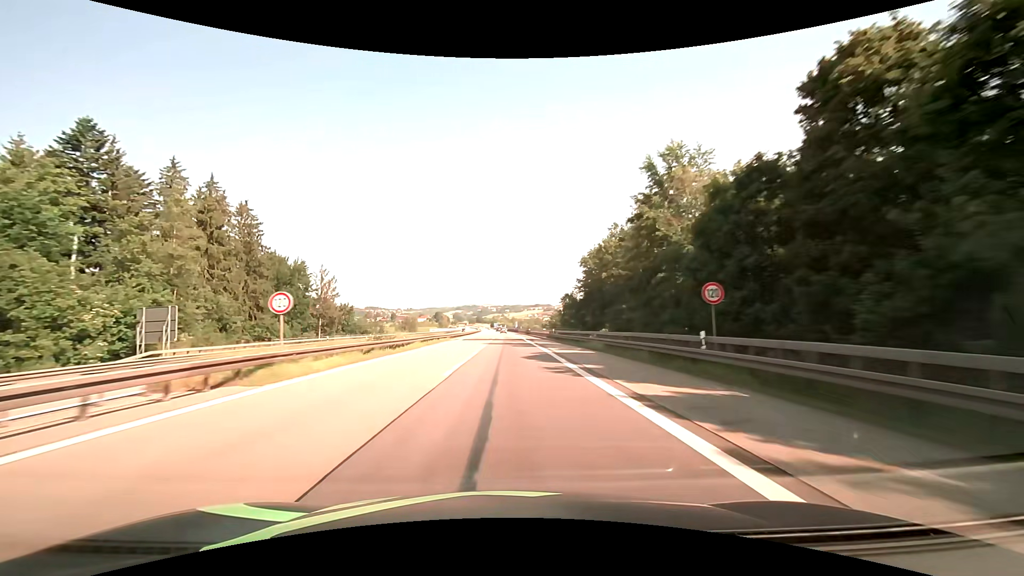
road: motorway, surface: asphalt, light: Day
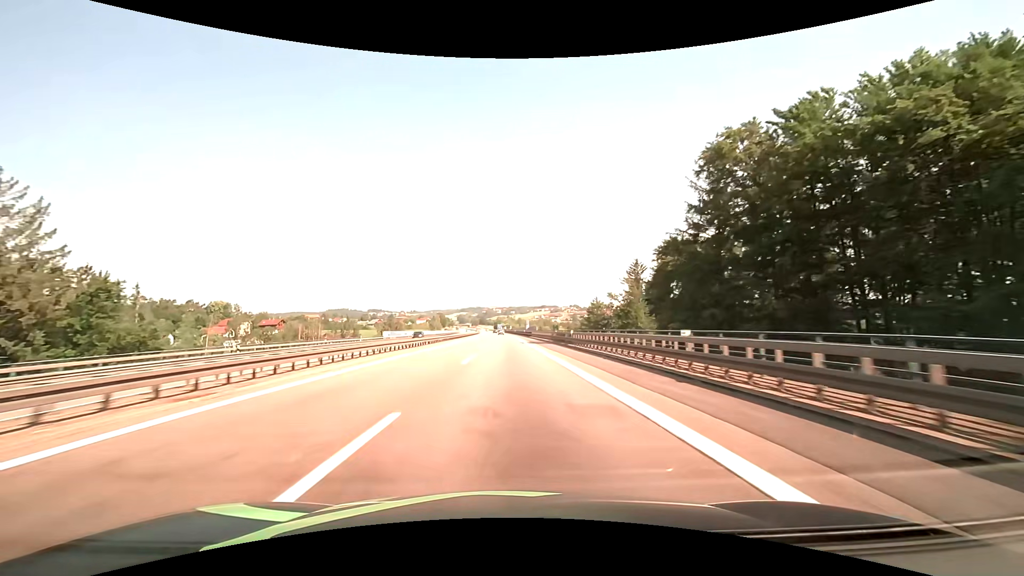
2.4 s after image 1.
(-0.2, +66.4) m; -1°
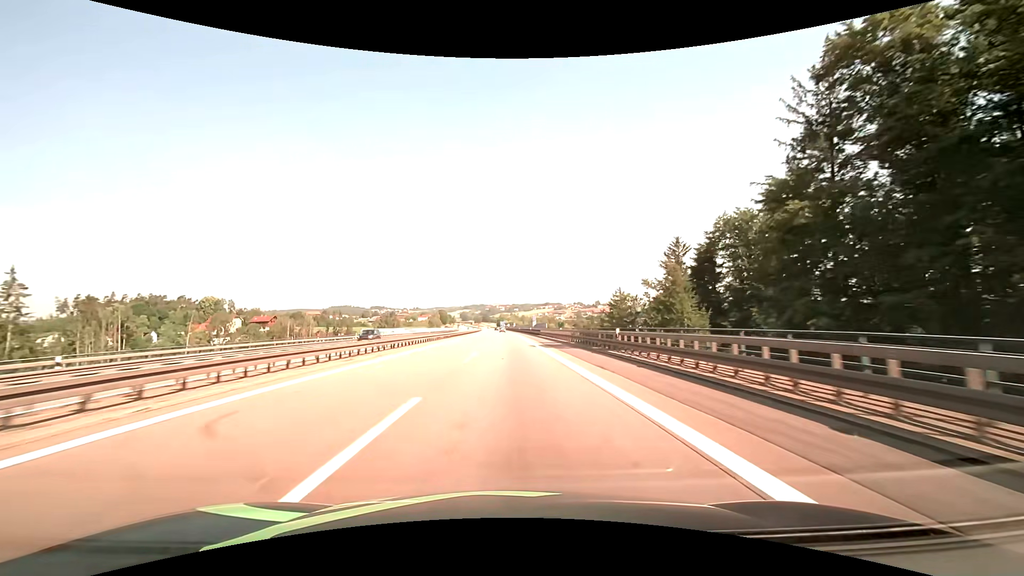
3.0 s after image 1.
(-0.1, +16.6) m; 0°
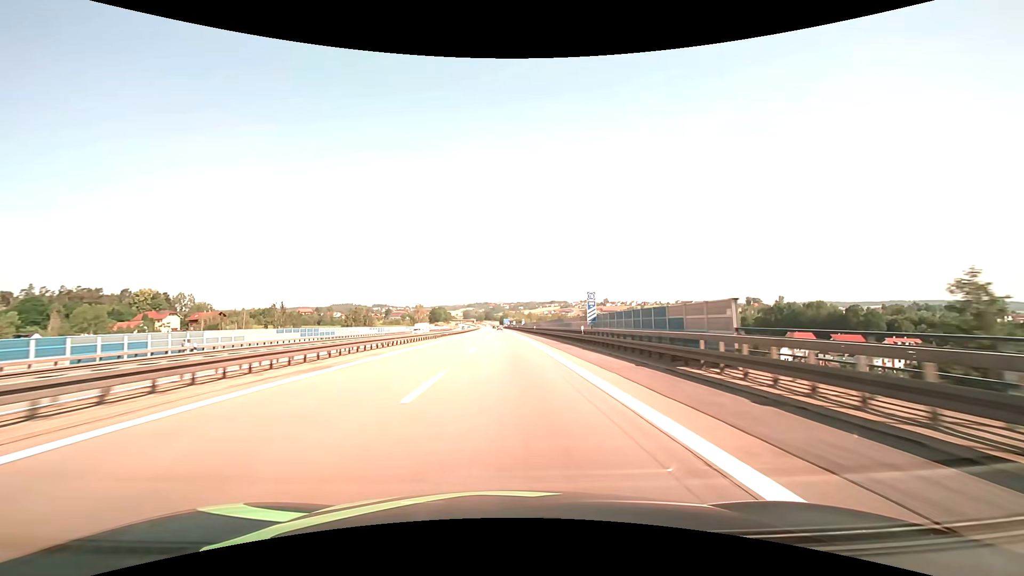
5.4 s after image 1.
(-0.4, +66.2) m; 0°
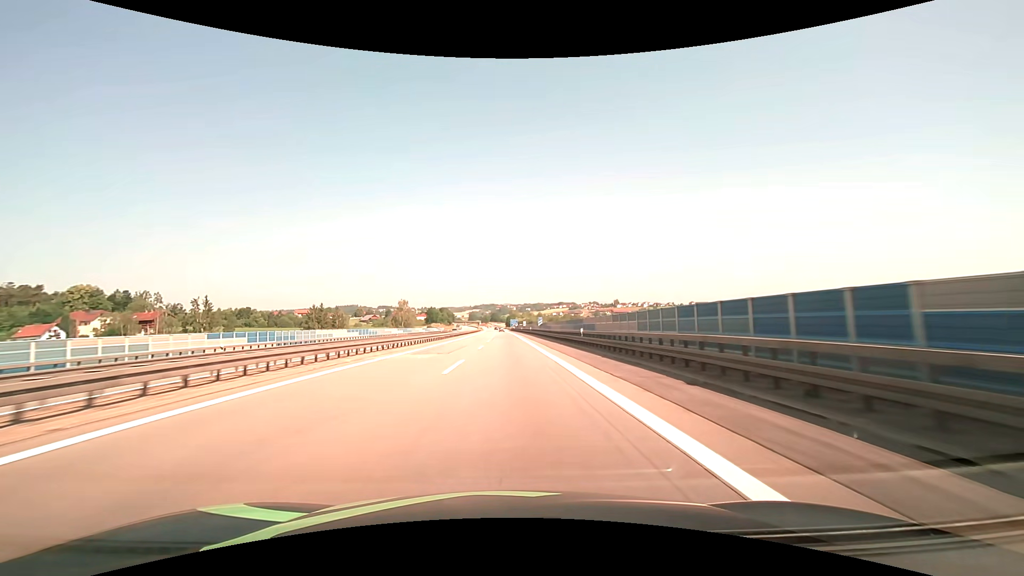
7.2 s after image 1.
(-0.3, +48.3) m; -1°
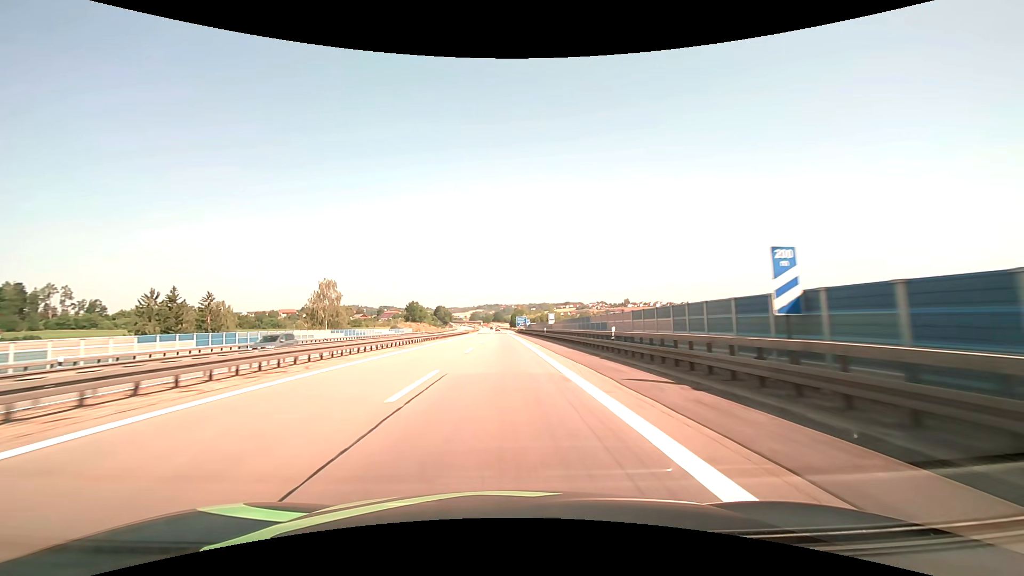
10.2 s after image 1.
(-0.3, +77.2) m; 0°
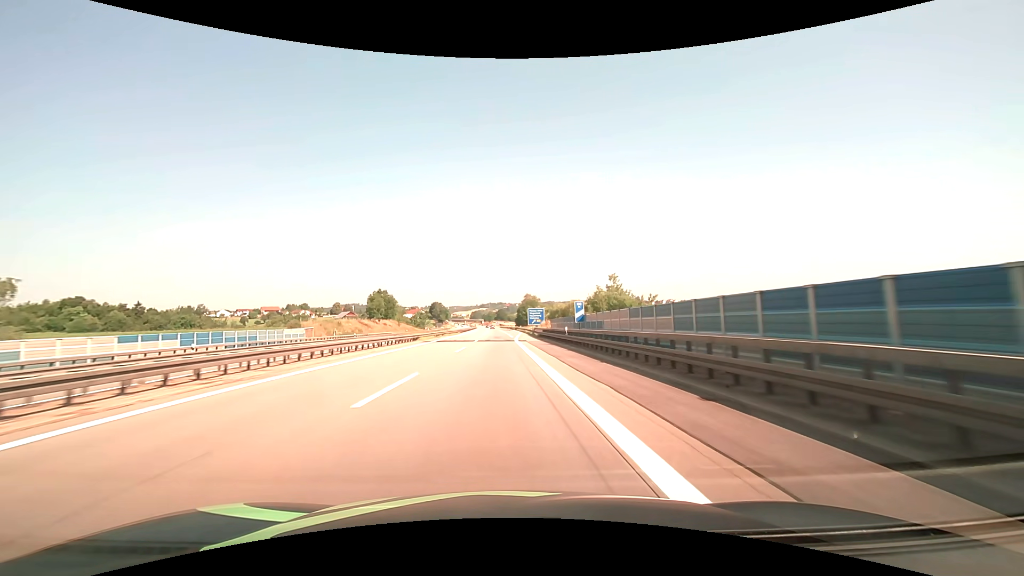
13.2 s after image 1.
(-0.6, +73.1) m; -1°
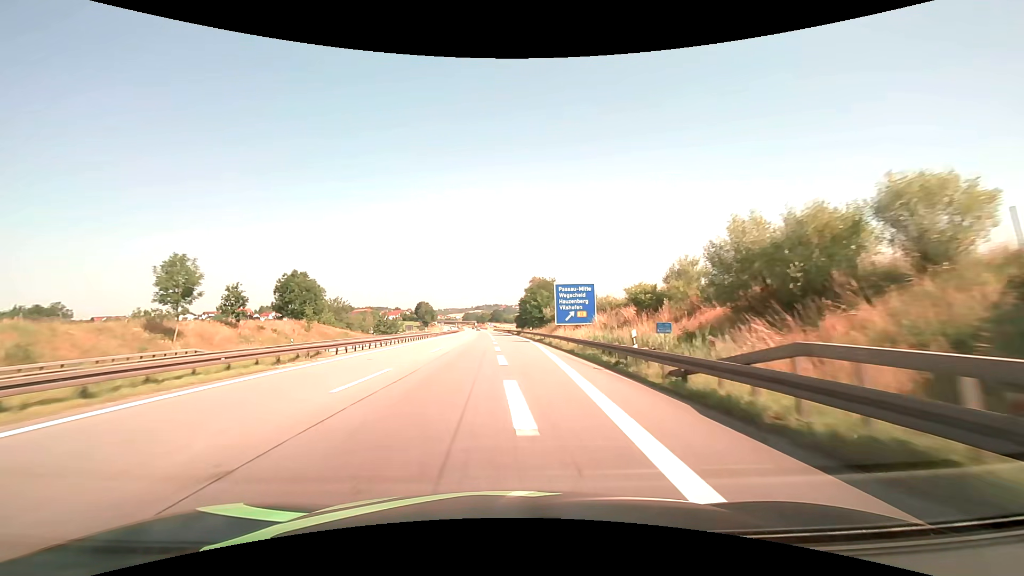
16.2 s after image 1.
(-0.1, +68.9) m; 0°
(0, +10) (0, +20) (0, +30) (0, +40) (0, +50) (0, +60) (-1, +70) (-1, +80) (-1, +90) (-2, +100) m
